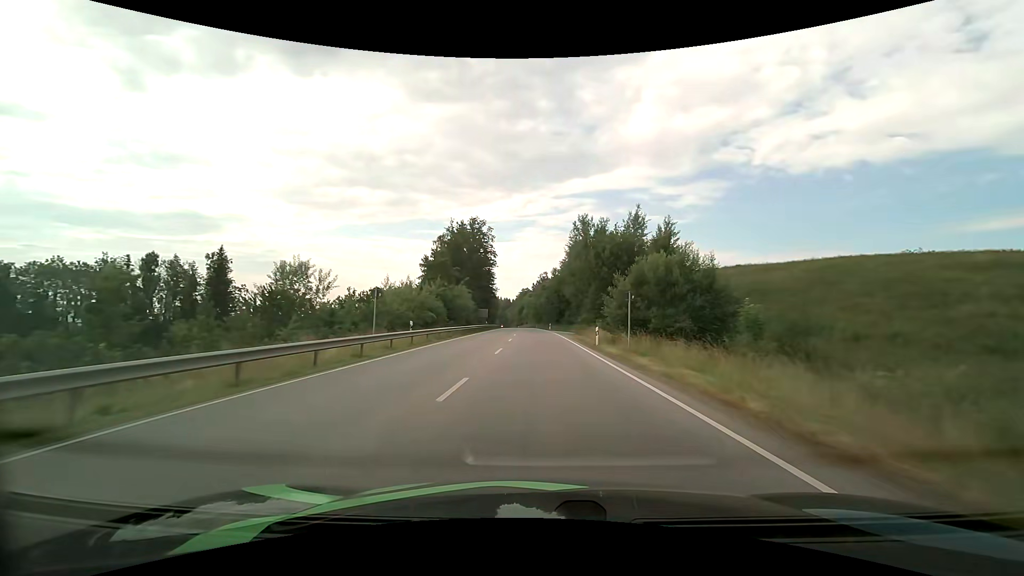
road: primary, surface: asphalt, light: Day
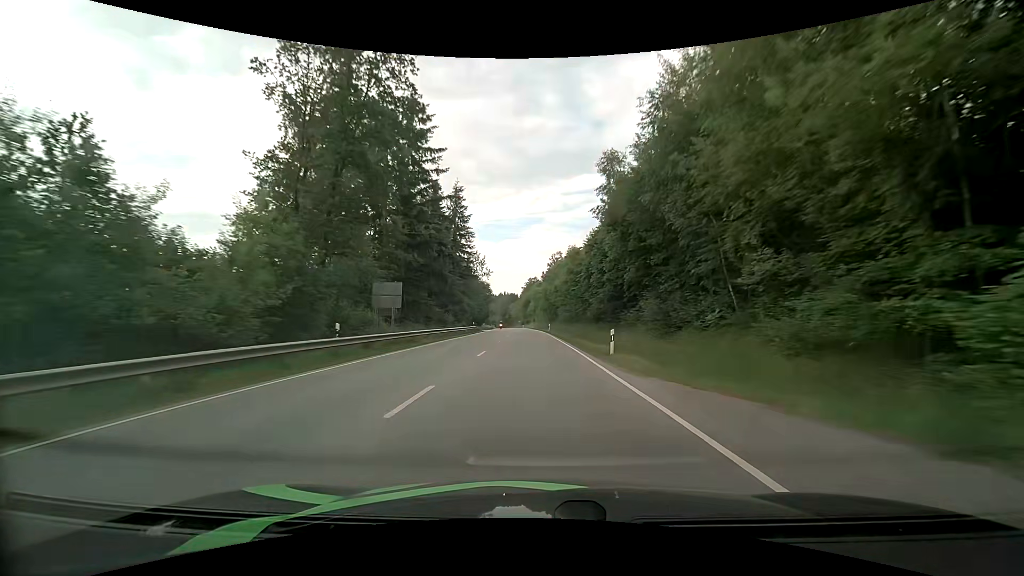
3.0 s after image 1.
(-0.5, +61.8) m; -1°
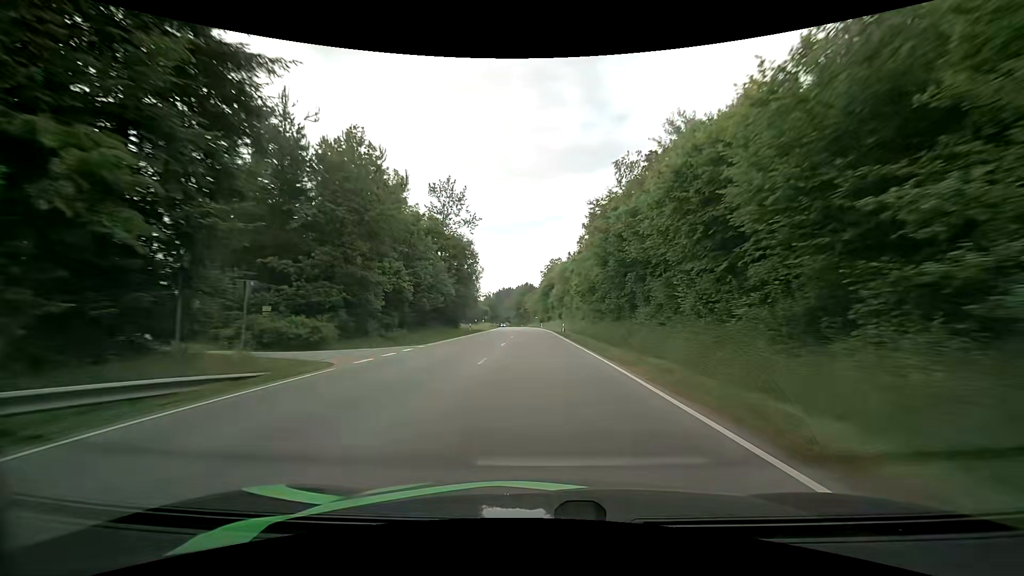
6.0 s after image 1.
(-1.6, +65.4) m; -2°
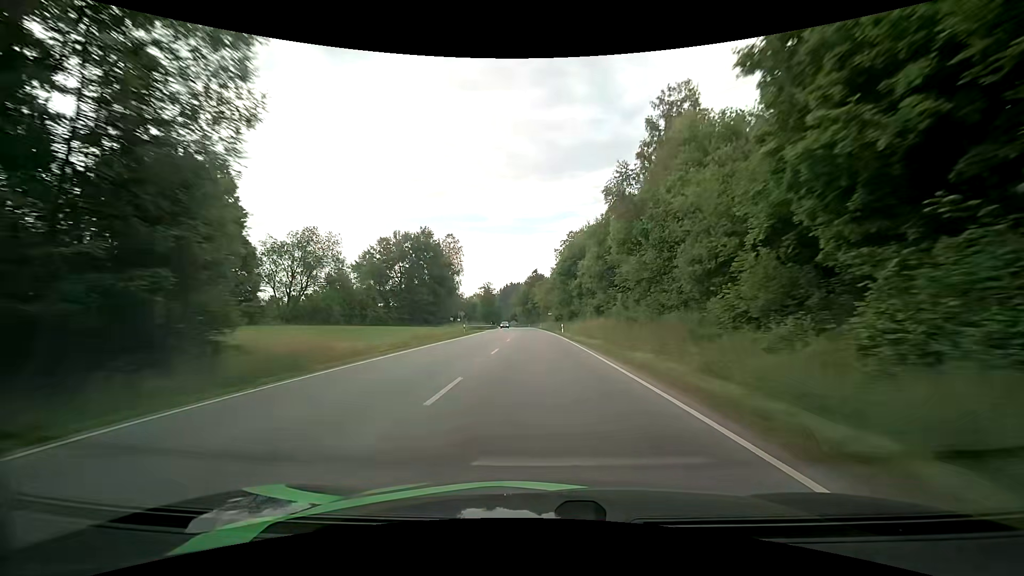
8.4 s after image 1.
(-0.6, +54.3) m; -1°
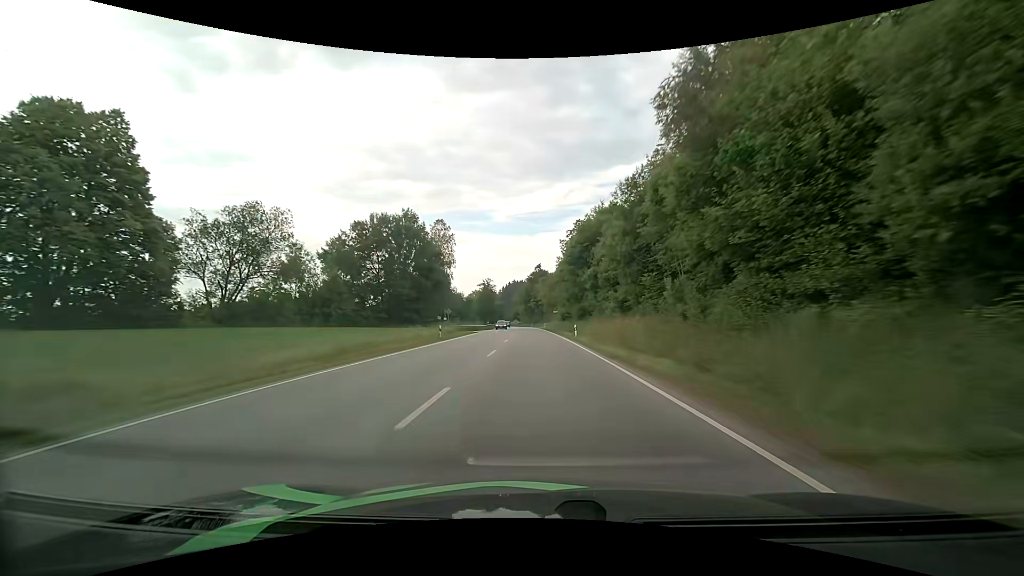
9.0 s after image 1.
(-0.1, +13.7) m; 0°
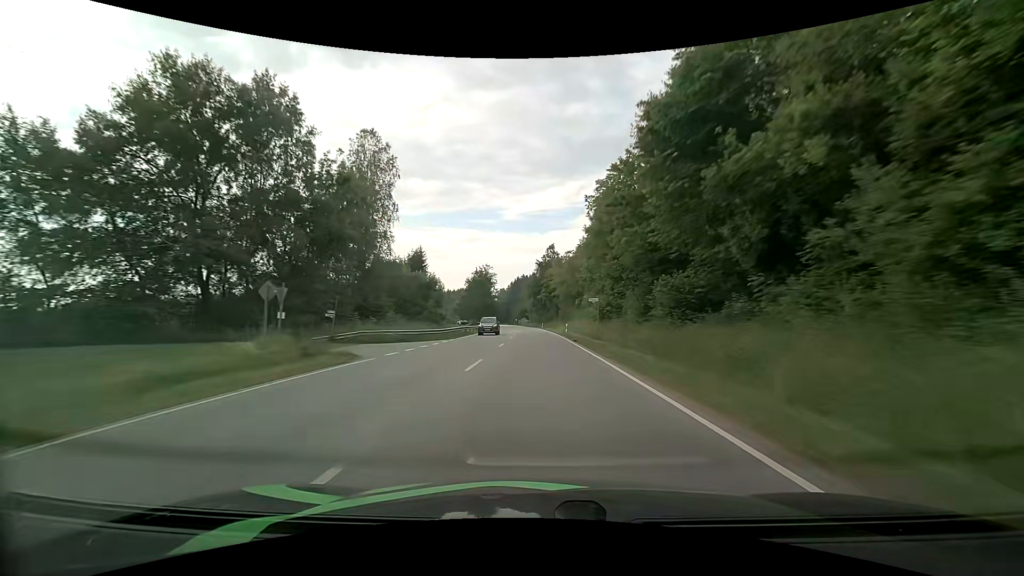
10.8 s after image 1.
(-0.5, +41.4) m; -1°
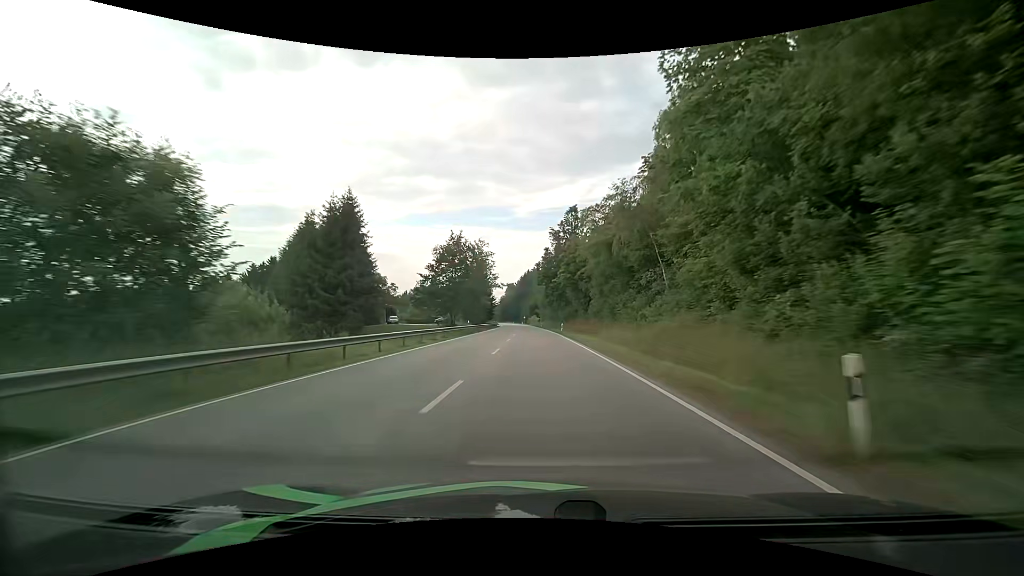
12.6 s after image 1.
(-0.4, +42.0) m; -1°
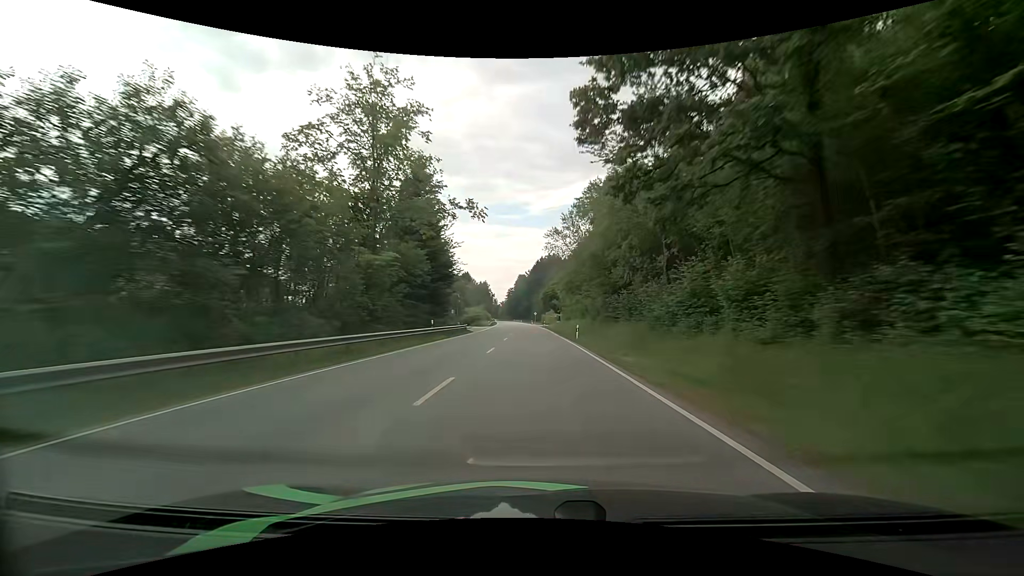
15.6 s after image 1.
(-1.2, +71.7) m; -2°
(0, +10) (0, +20) (0, +30) (0, +40) (0, +50) (-1, +60) (-1, +70) (-1, +80) (-2, +90) (-2, +100) m
